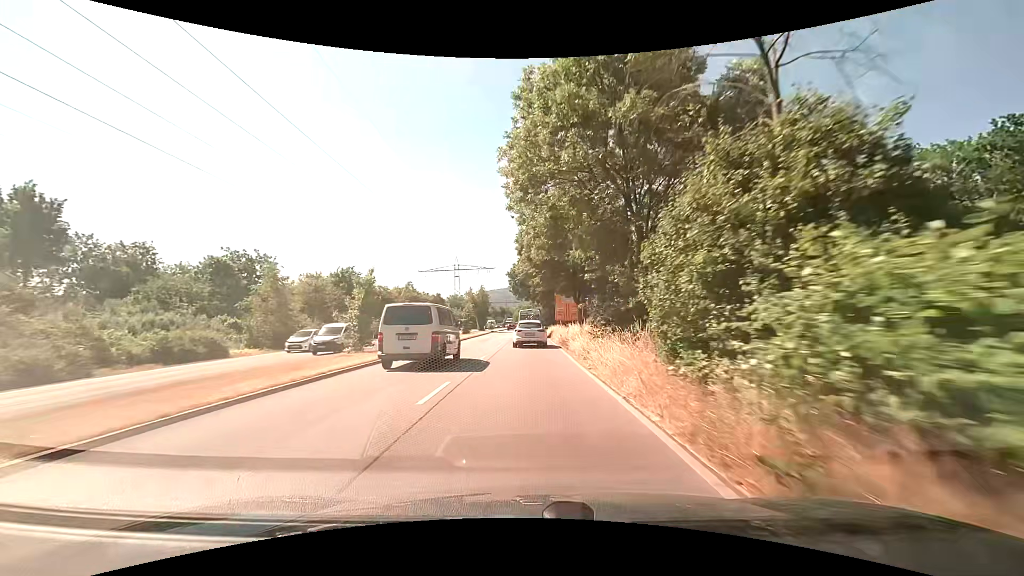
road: primary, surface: asphalt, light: Day
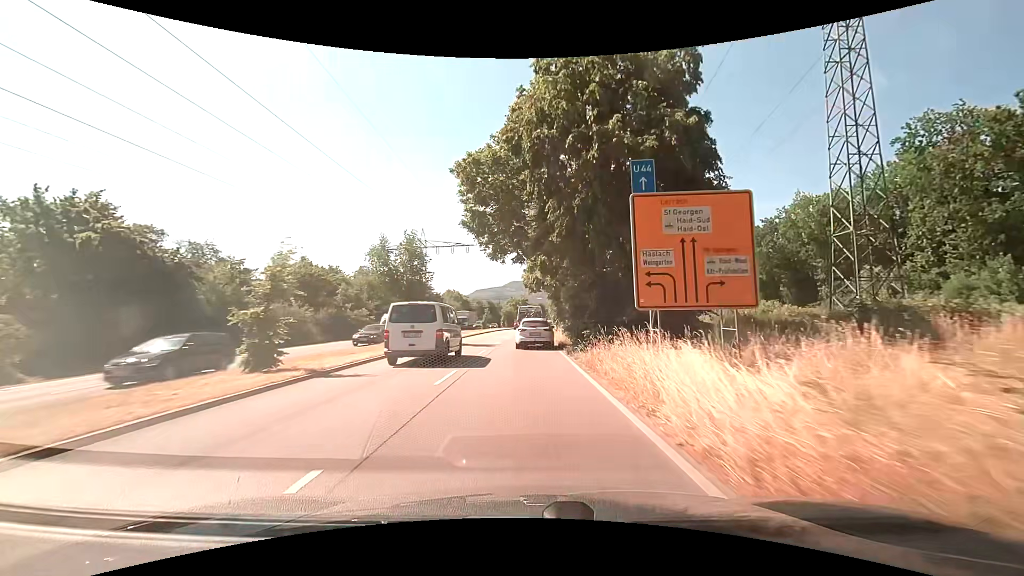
(0.0, +43.2) m; +1°
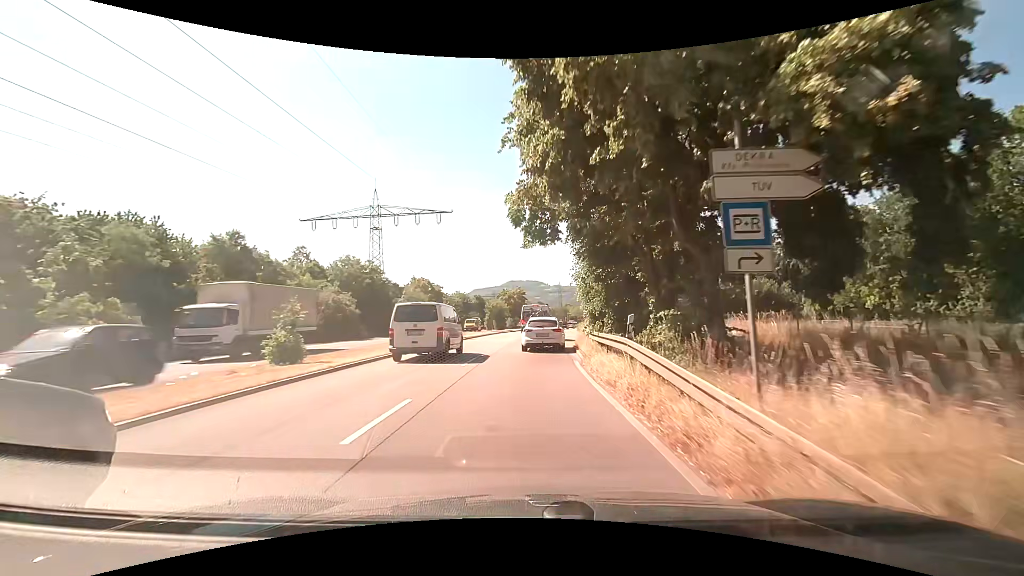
(-0.1, +32.4) m; 0°
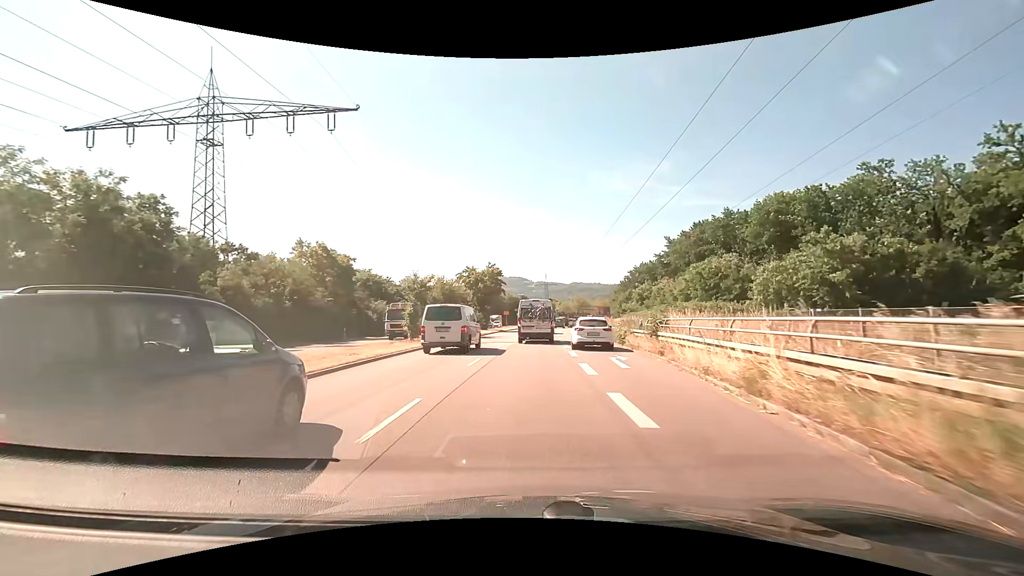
(+0.6, +35.8) m; +2°
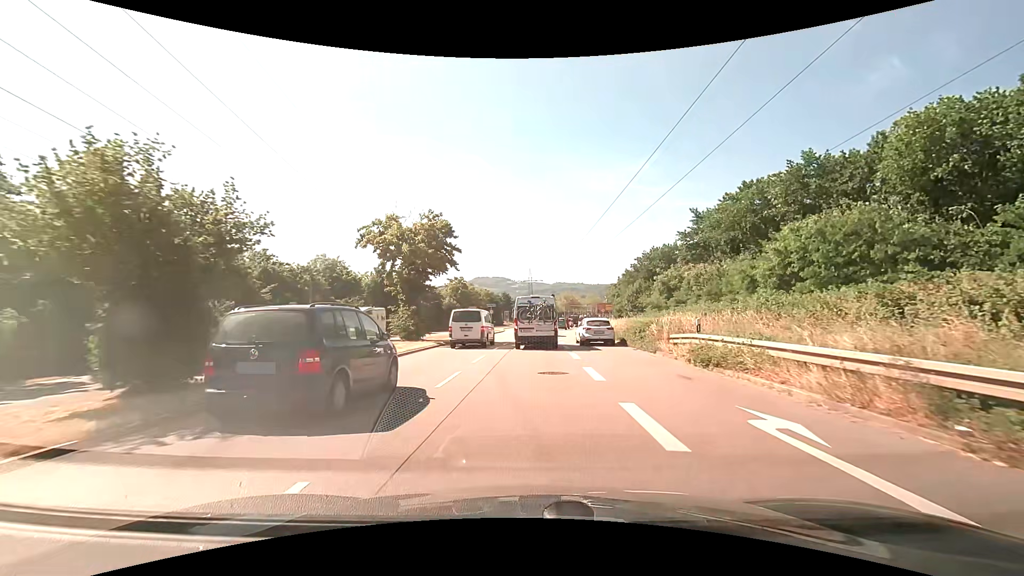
(+0.4, +31.0) m; +2°
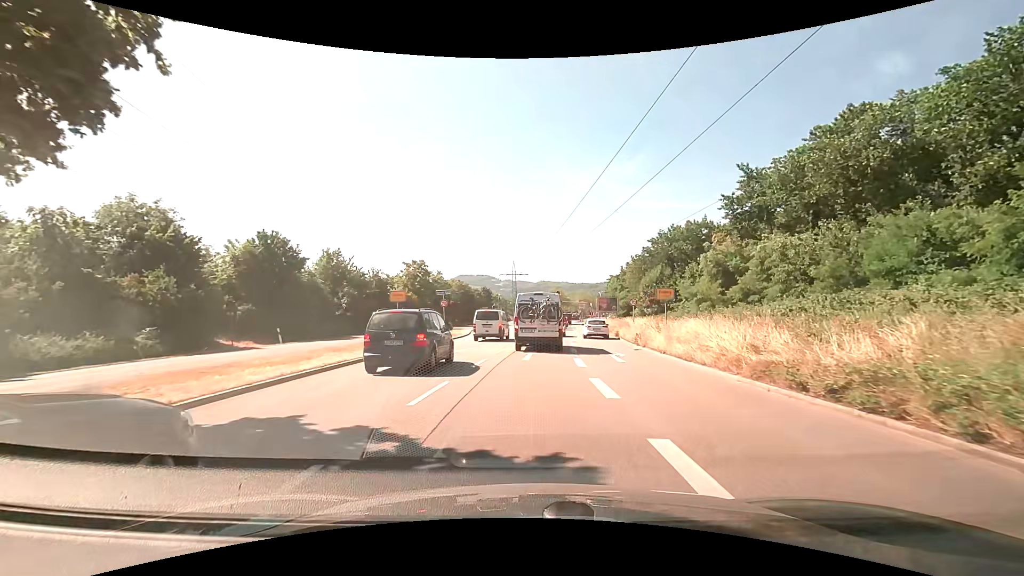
(+0.4, +26.5) m; +2°
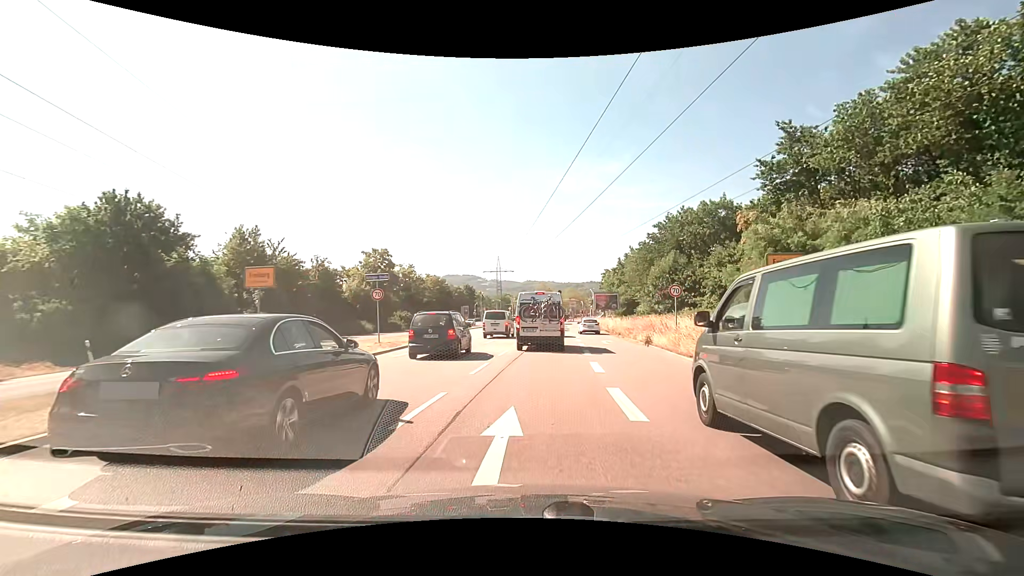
(+0.1, +13.8) m; +1°
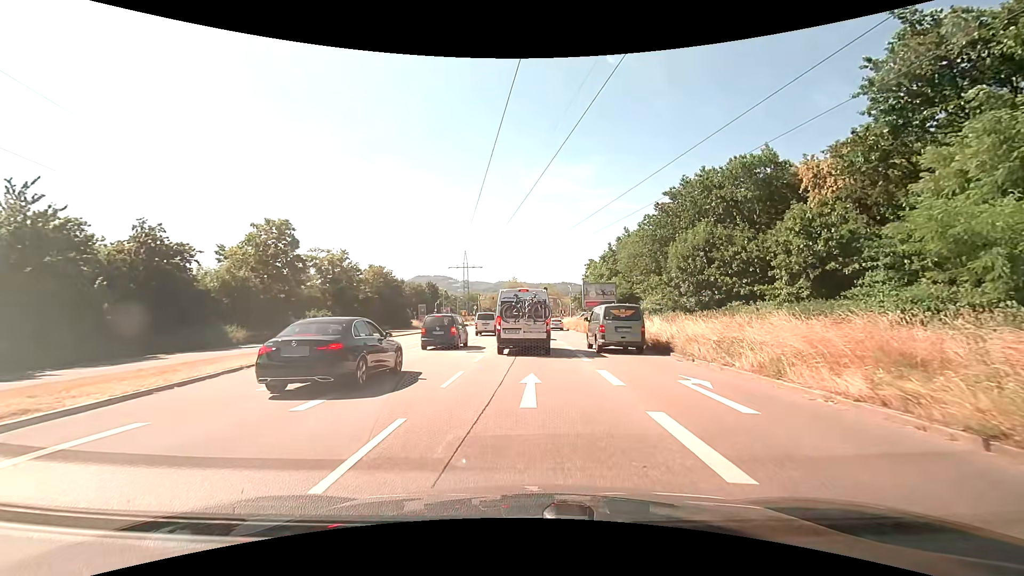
(+0.6, +20.6) m; +3°
